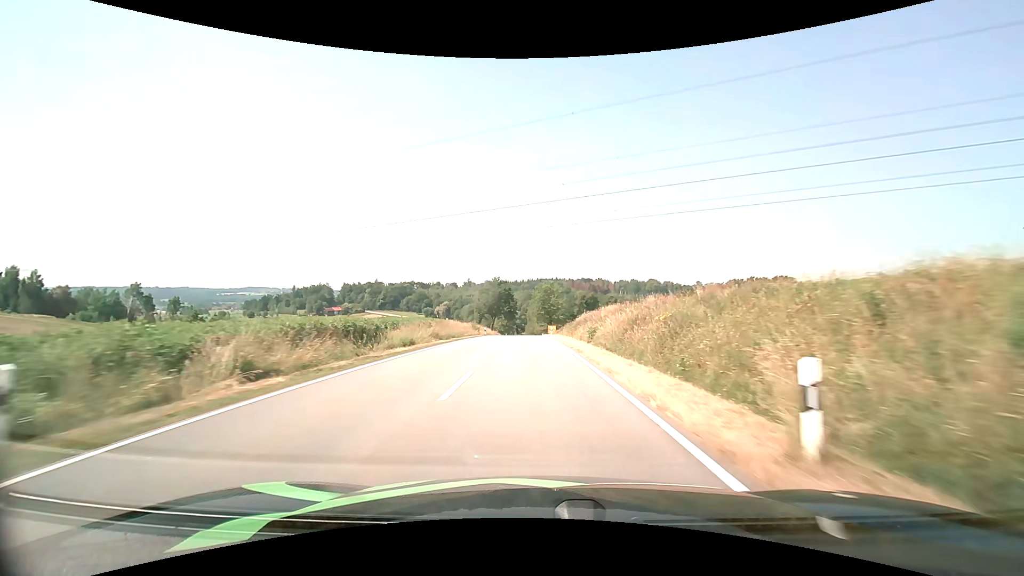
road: tertiary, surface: asphalt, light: Day
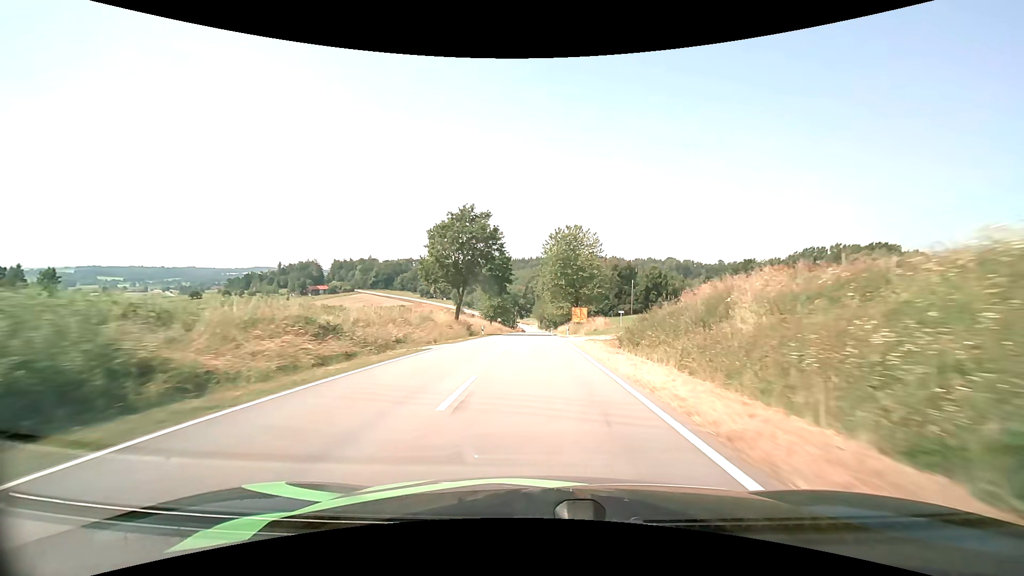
(-0.9, +63.5) m; -1°
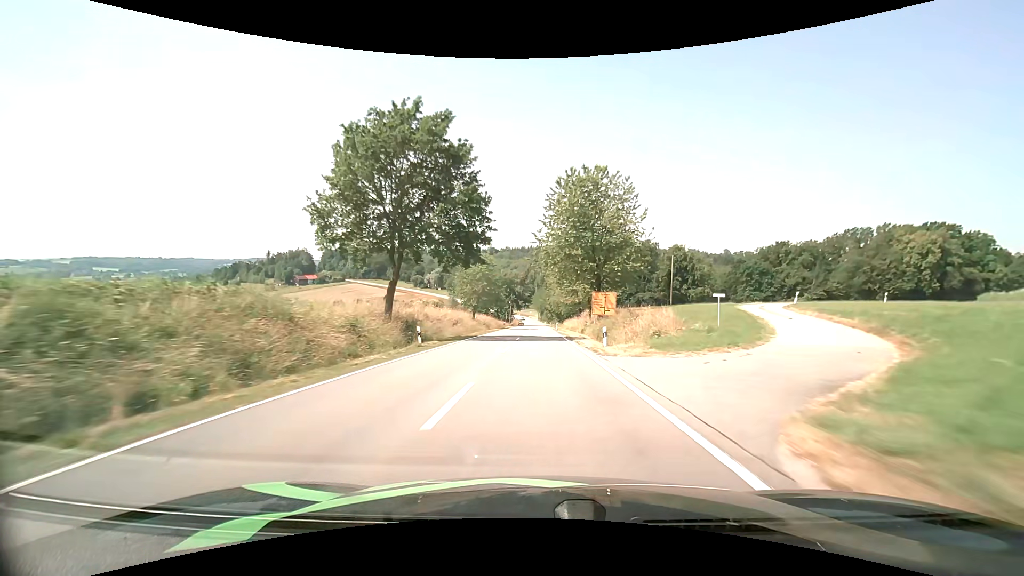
(0.0, +25.9) m; 0°
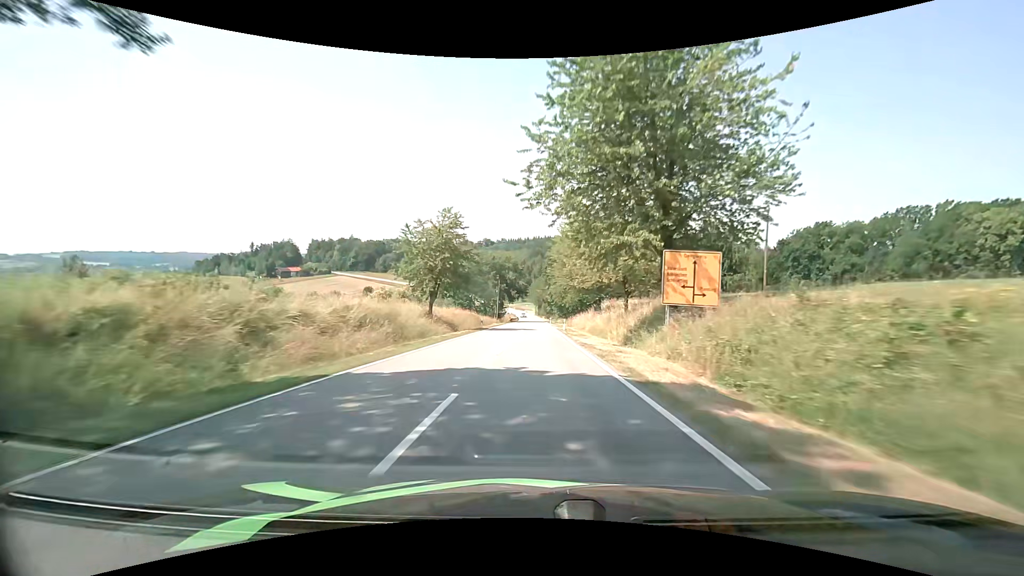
(+0.1, +26.4) m; +1°
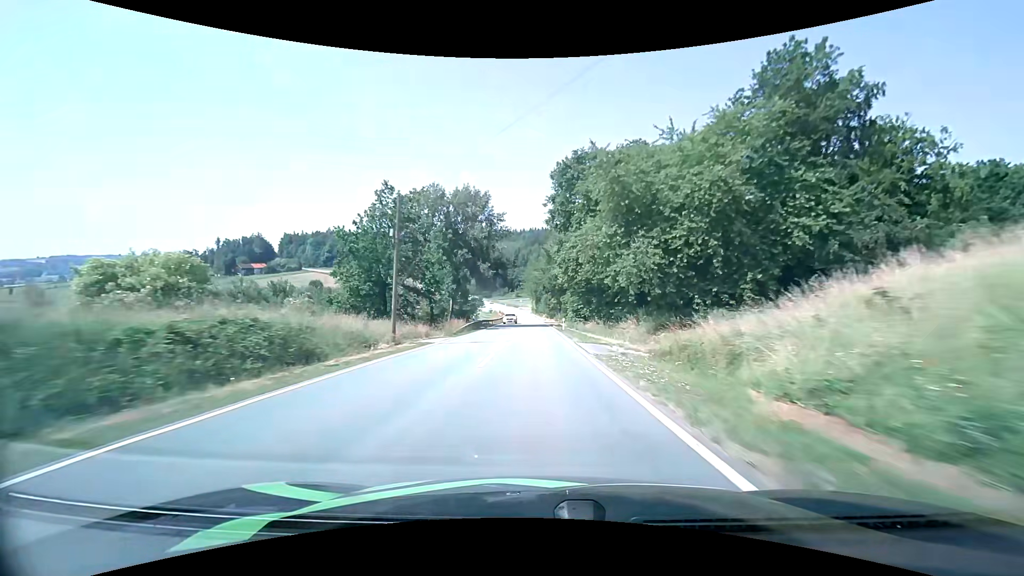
(+0.1, +53.9) m; 0°
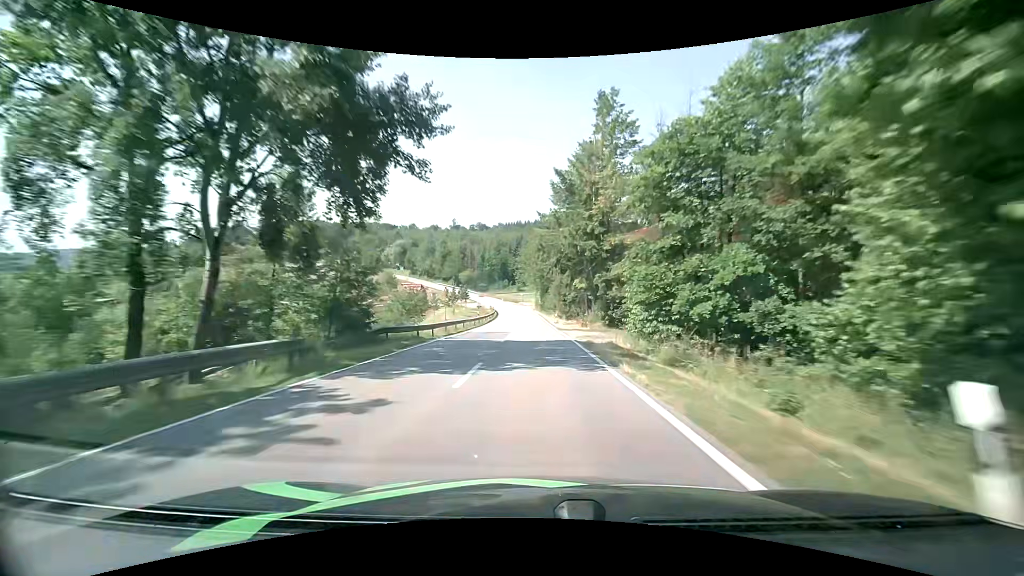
(-0.3, +40.7) m; -1°
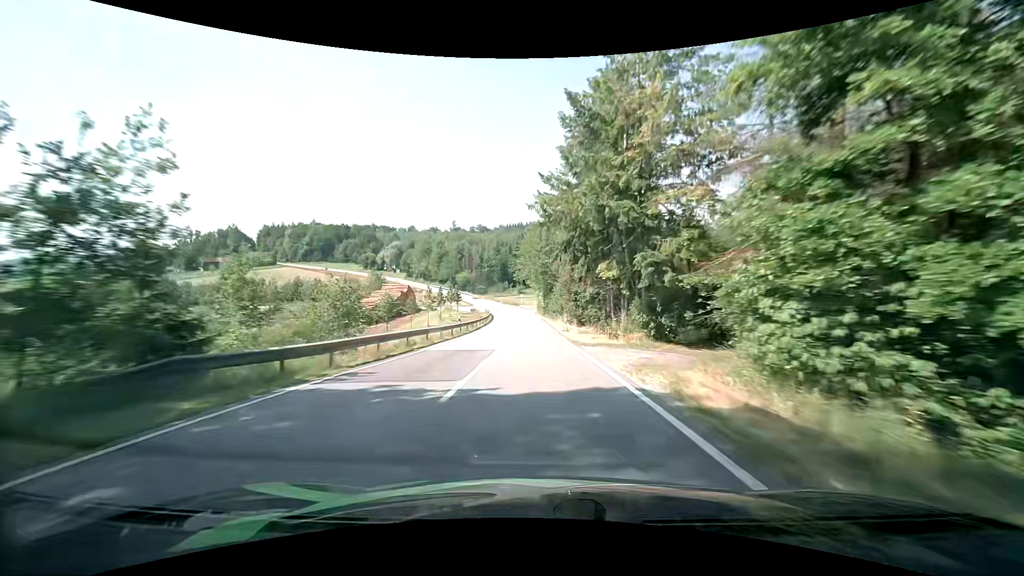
(0.0, +13.5) m; 0°
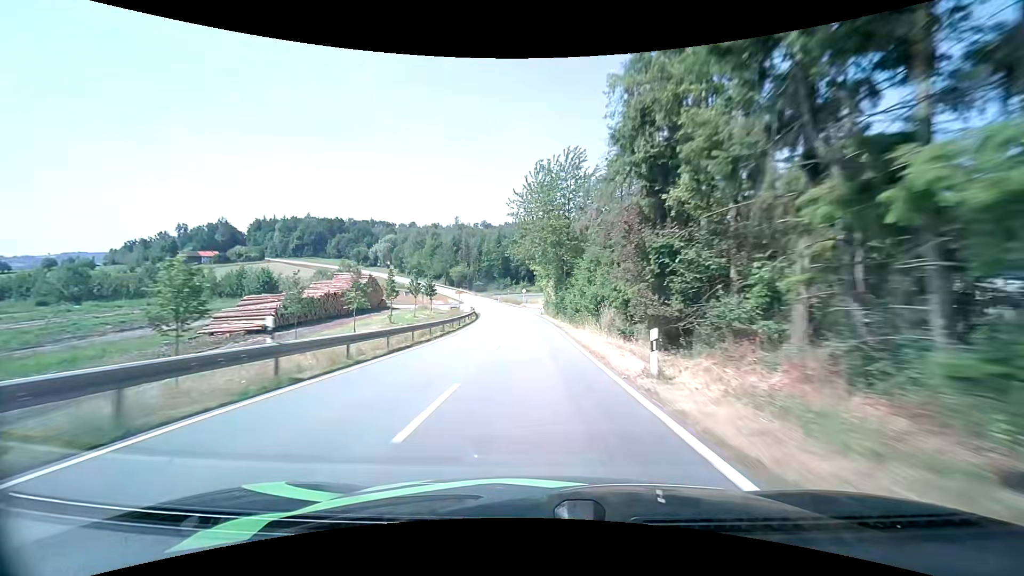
(-0.1, +27.0) m; -1°
